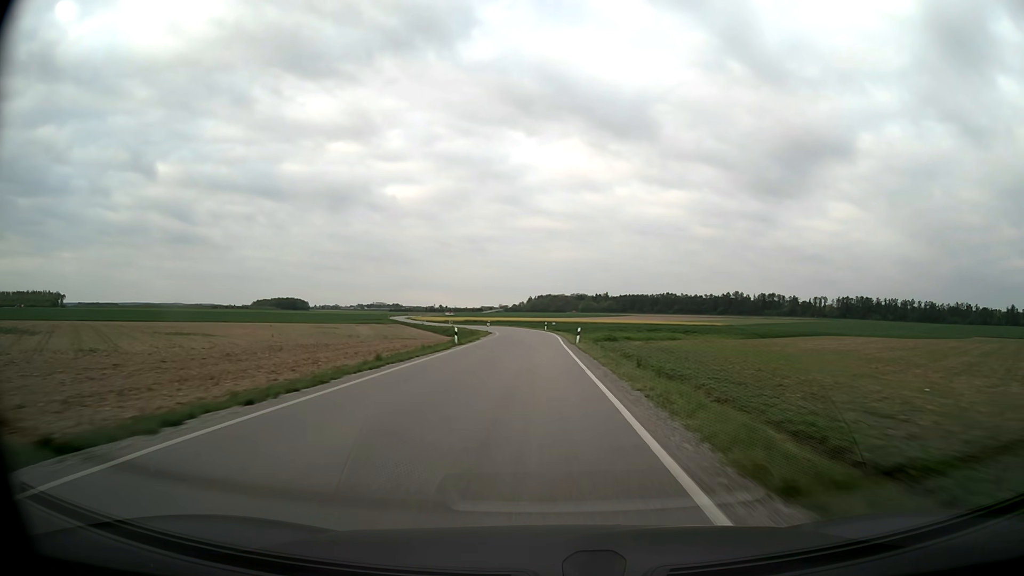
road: secondary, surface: asphalt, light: Day
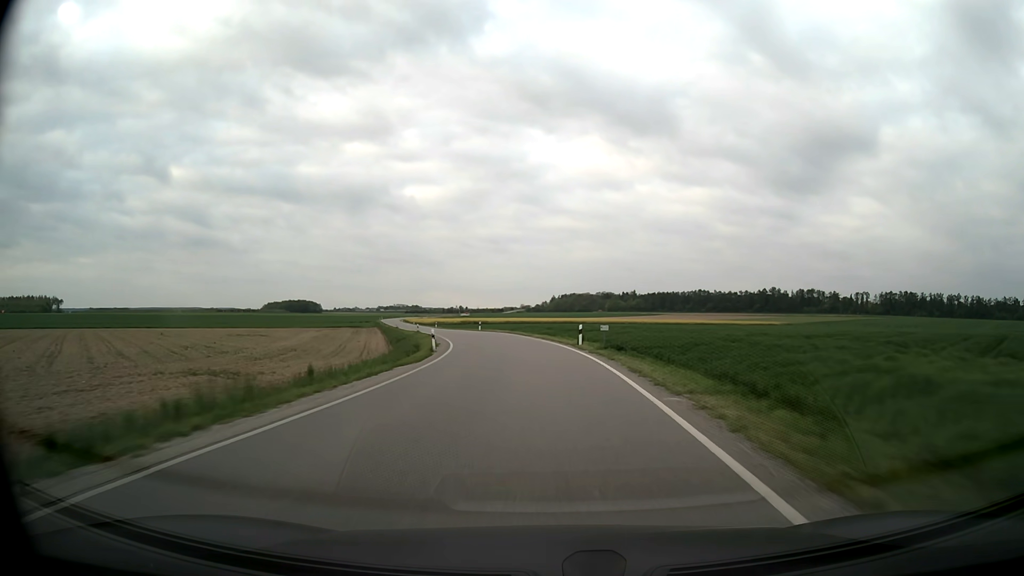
(-0.5, +49.5) m; -1°
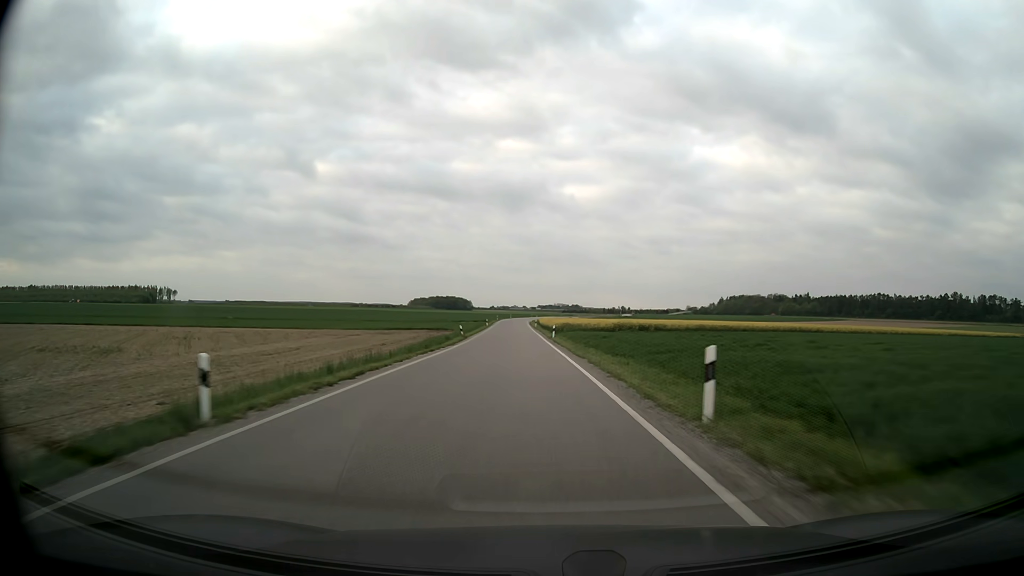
(-7.6, +65.3) m; -14°
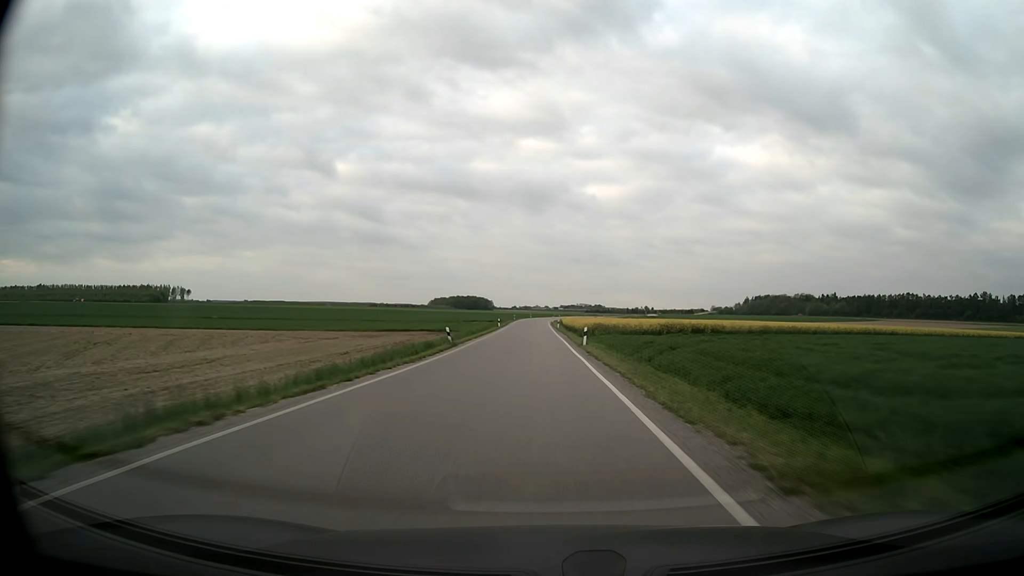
(-0.4, +16.6) m; -3°
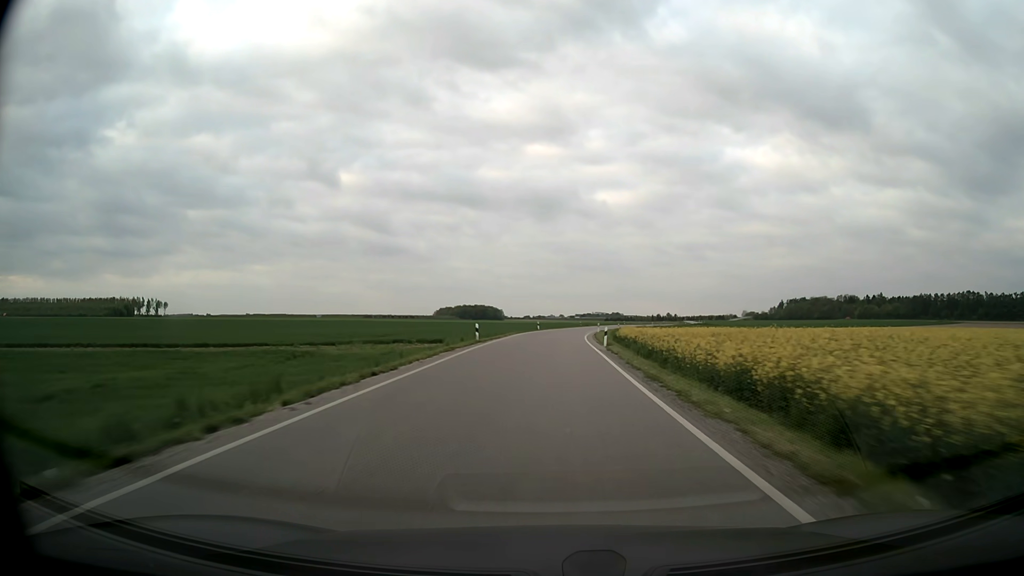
(-1.3, +83.4) m; -1°
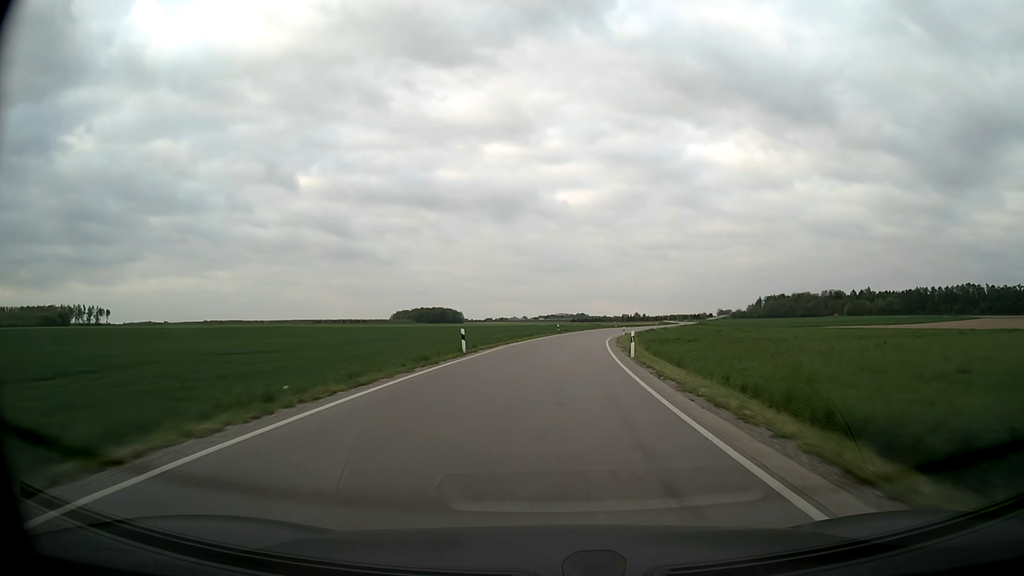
(+0.9, +49.6) m; +3°
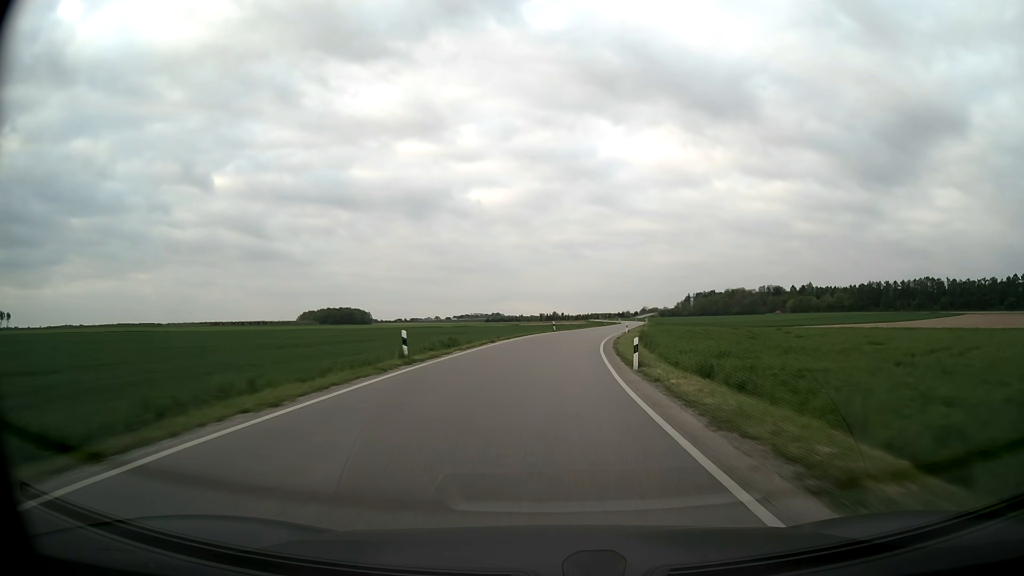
(+2.9, +50.4) m; +7°
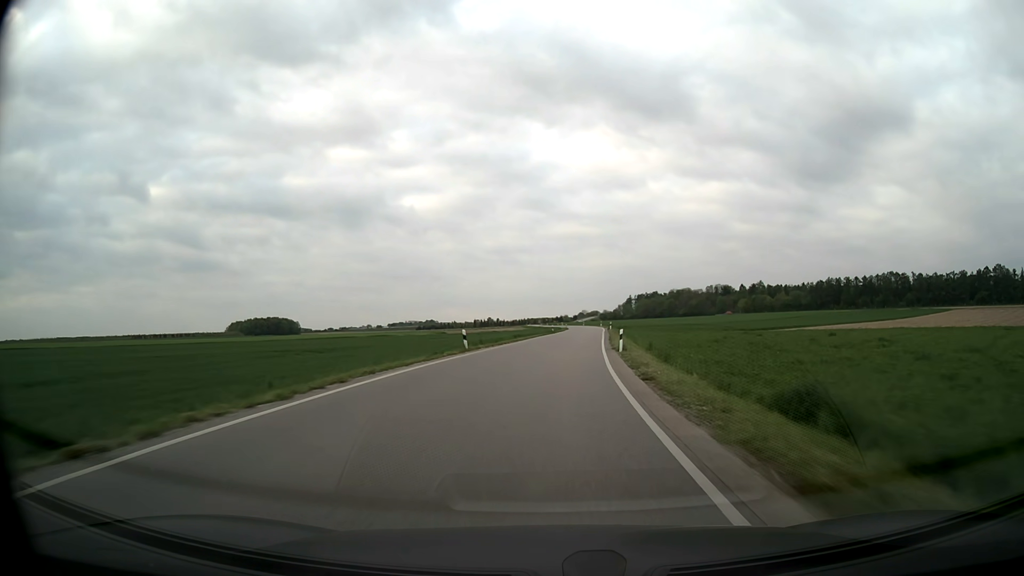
(+1.5, +34.2) m; +5°
(0, +10) (+1, +20) (+1, +30) (+2, +40) (+3, +50) (+4, +60) (+5, +70) (+6, +80) (+7, +90) (+7, +100) m
